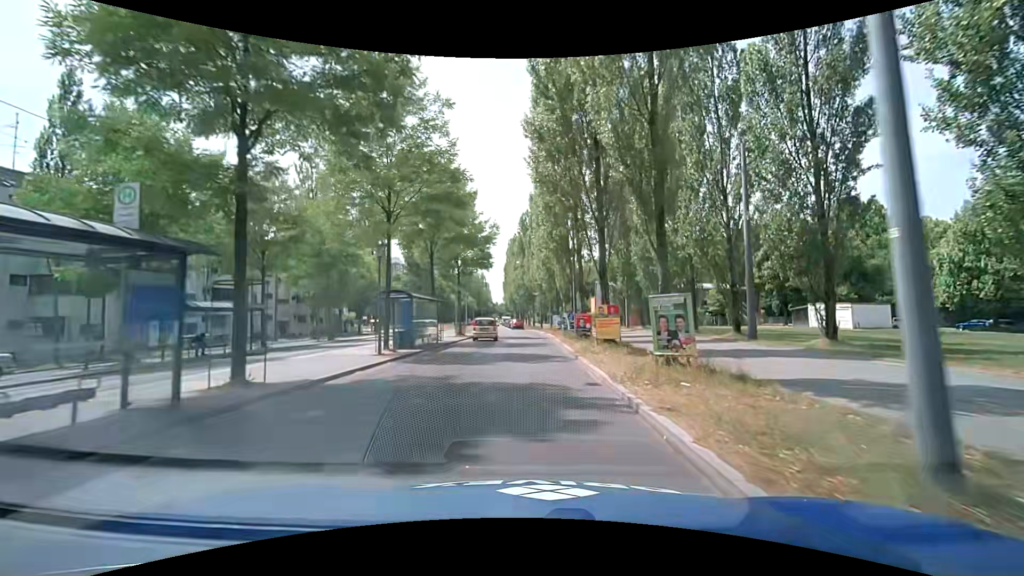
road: secondary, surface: asphalt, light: Day
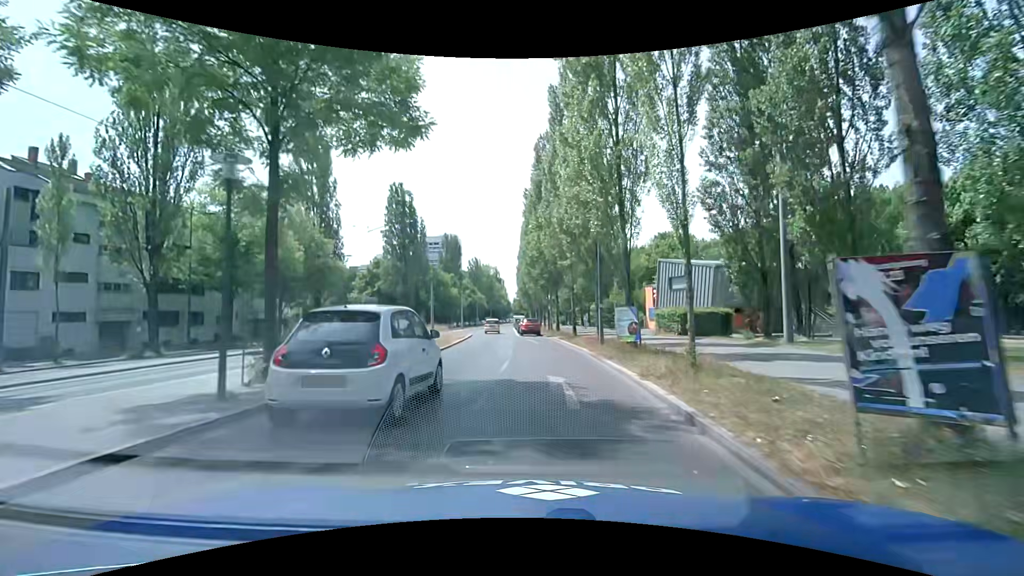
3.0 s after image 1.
(+0.1, +30.4) m; -1°
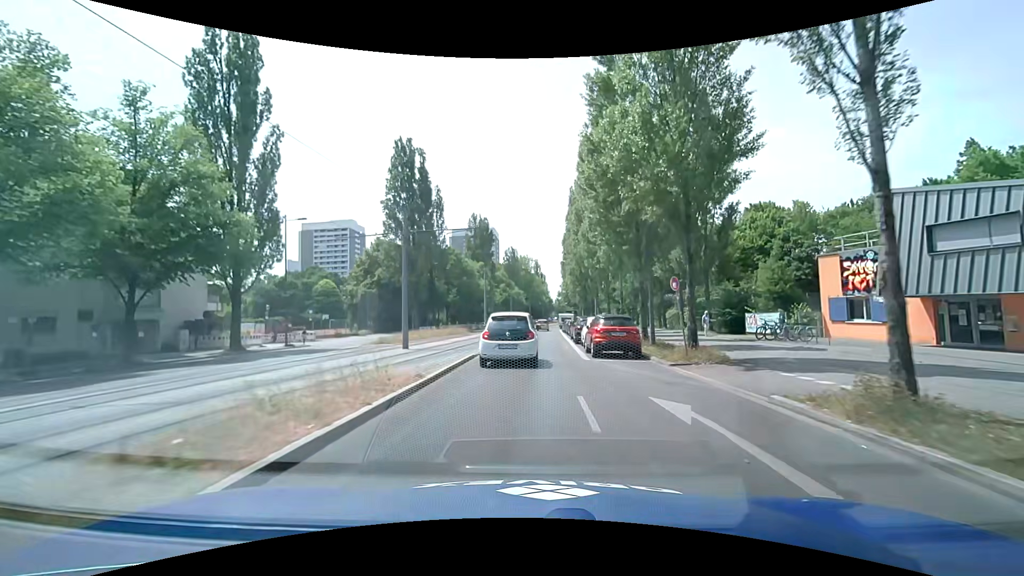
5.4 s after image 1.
(-1.8, +25.2) m; -6°
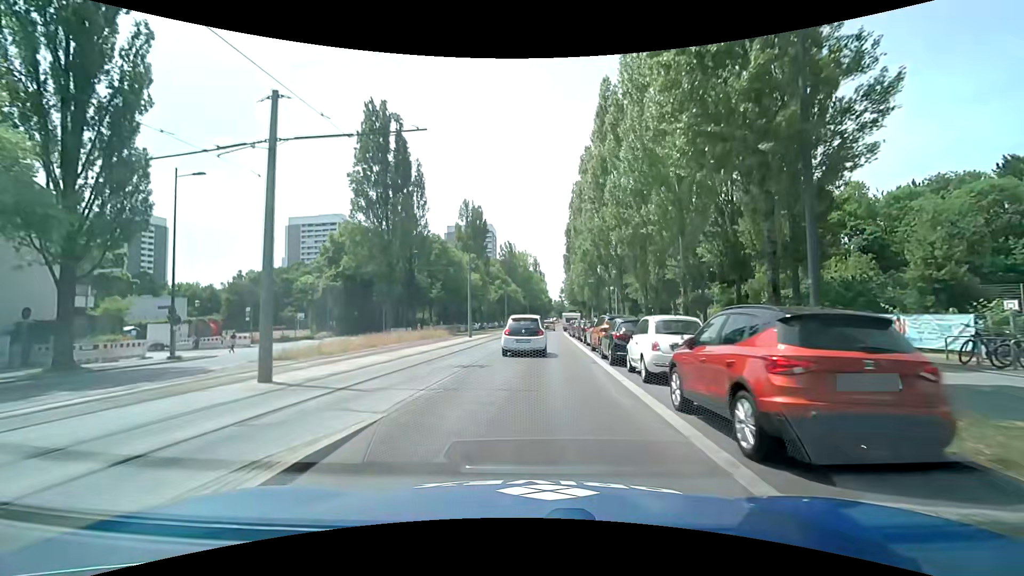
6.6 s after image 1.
(+0.2, +12.8) m; 0°
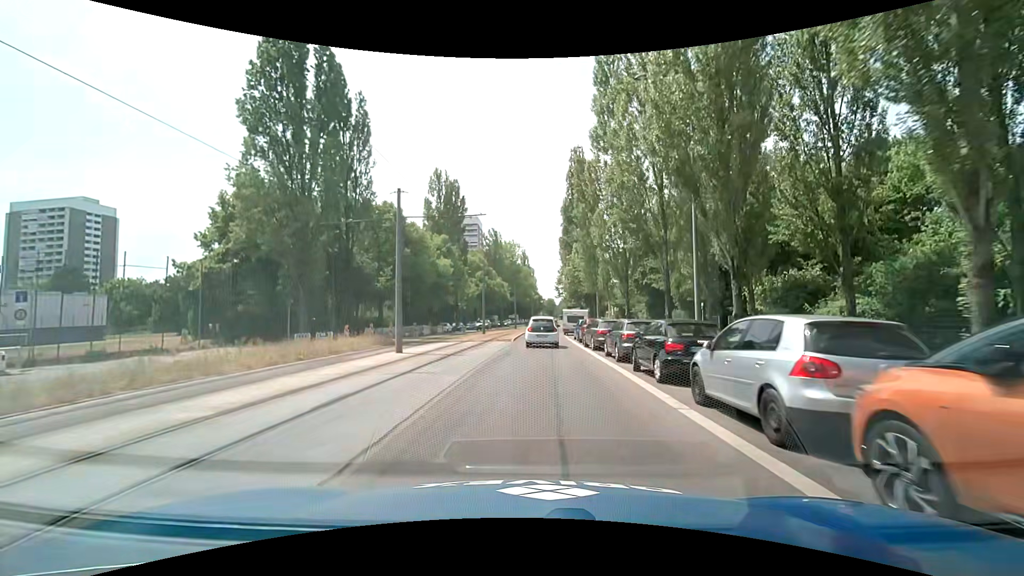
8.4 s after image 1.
(+0.3, +19.6) m; +2°
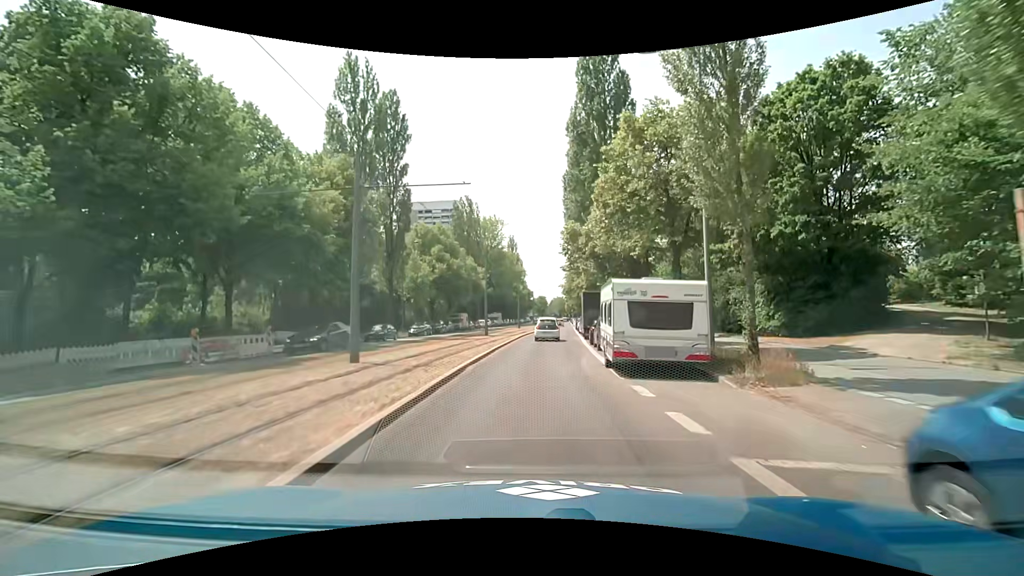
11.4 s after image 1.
(+0.5, +34.0) m; +1°
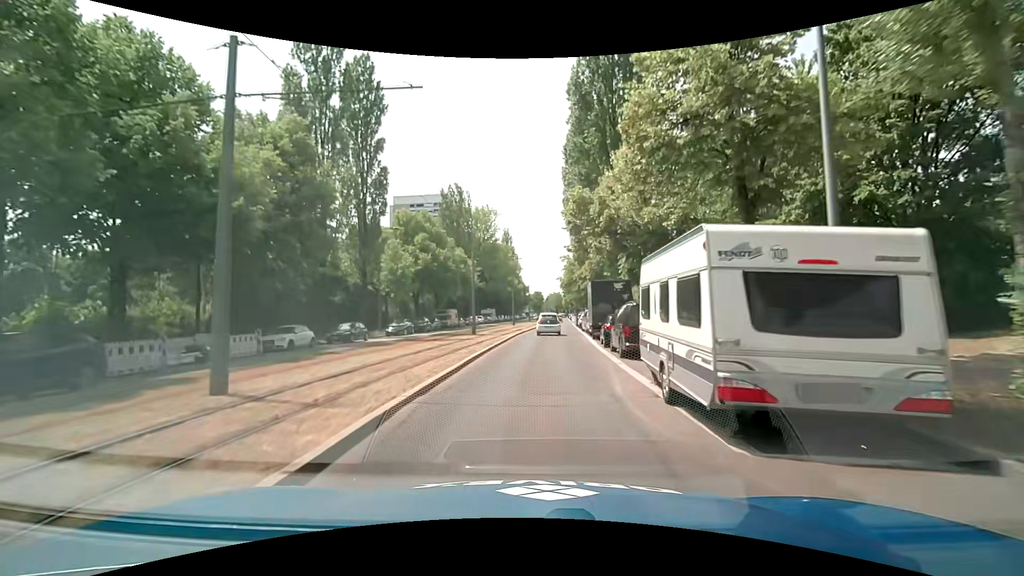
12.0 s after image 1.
(0.0, +6.9) m; -1°
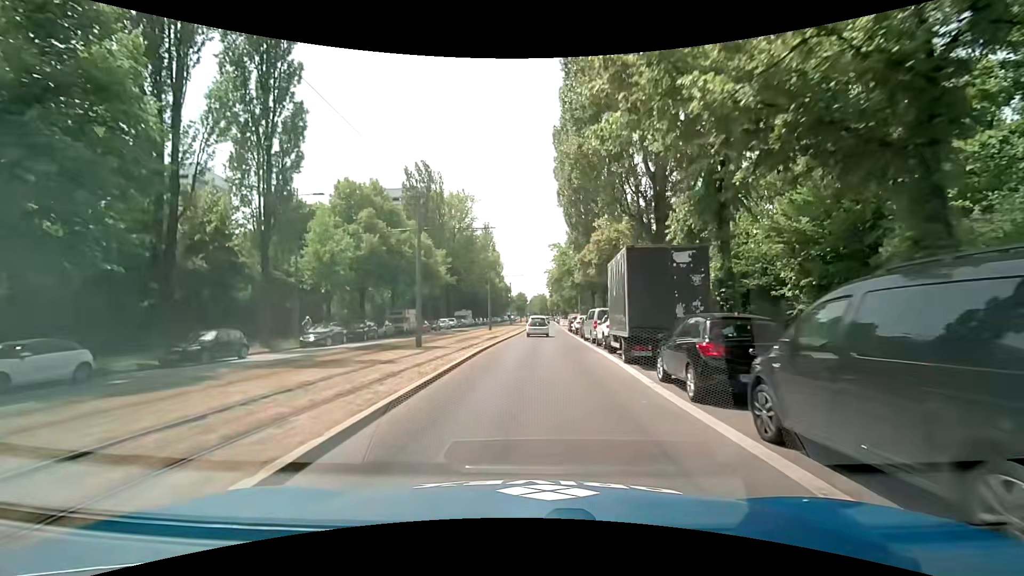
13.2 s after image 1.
(+0.4, +13.9) m; +2°
(0, +10) (0, +20) (+1, +30) (+1, +40) (+1, +50) (+2, +60) (+2, +70) (+2, +80) (+3, +90) (+3, +100) m
